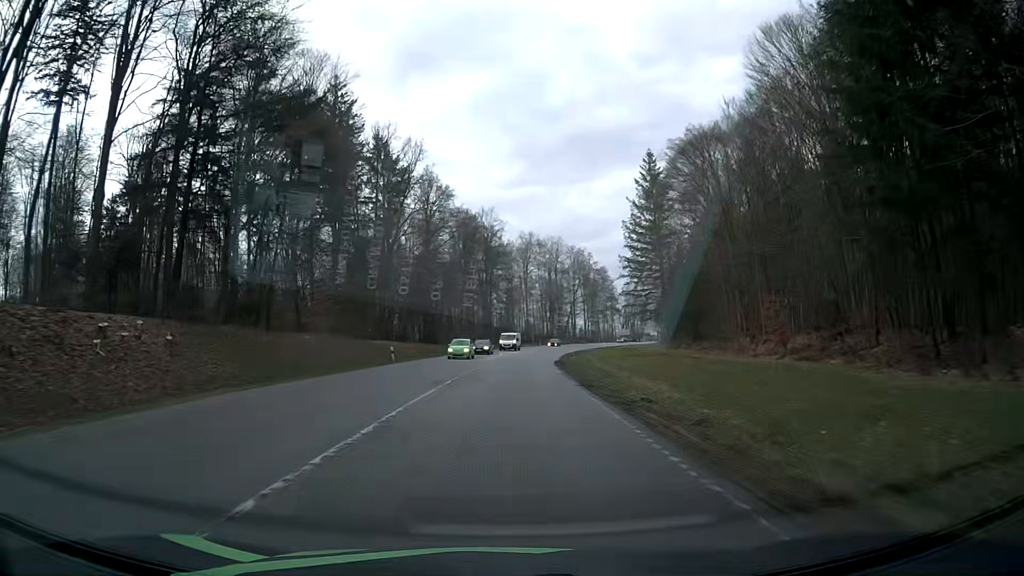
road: secondary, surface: asphalt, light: Day
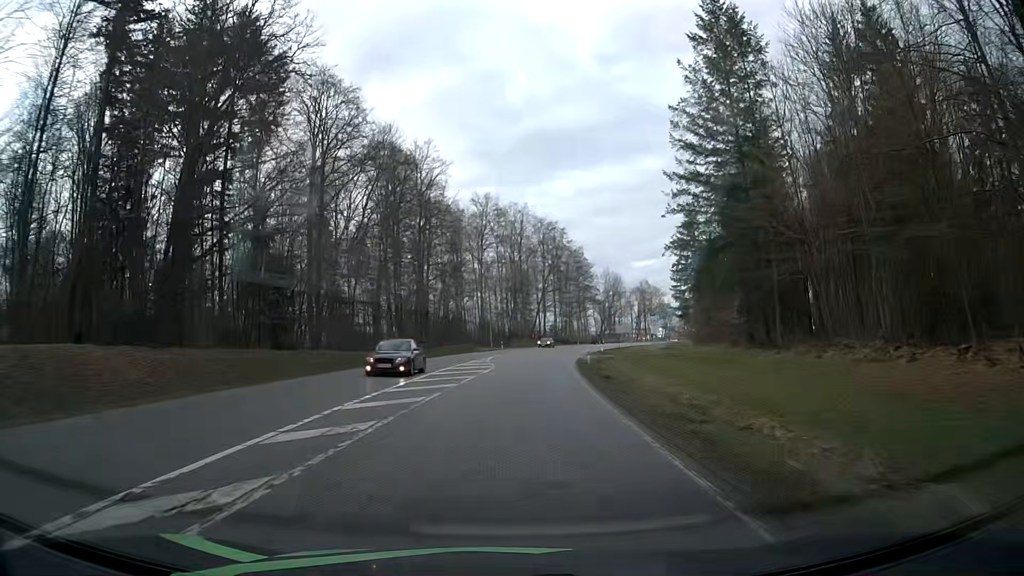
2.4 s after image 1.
(+1.4, +44.7) m; +4°
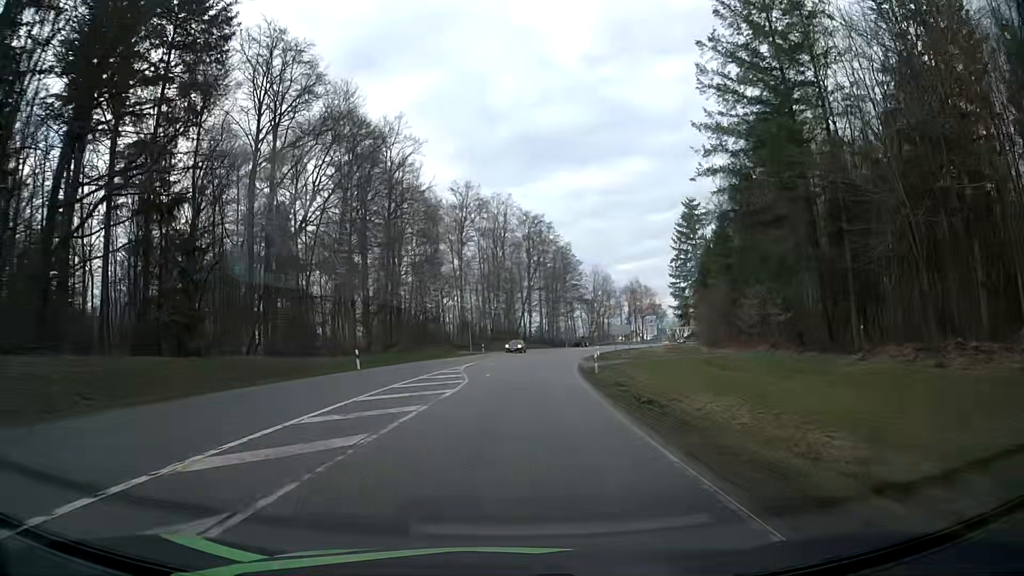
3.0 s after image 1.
(+0.1, +11.0) m; +2°
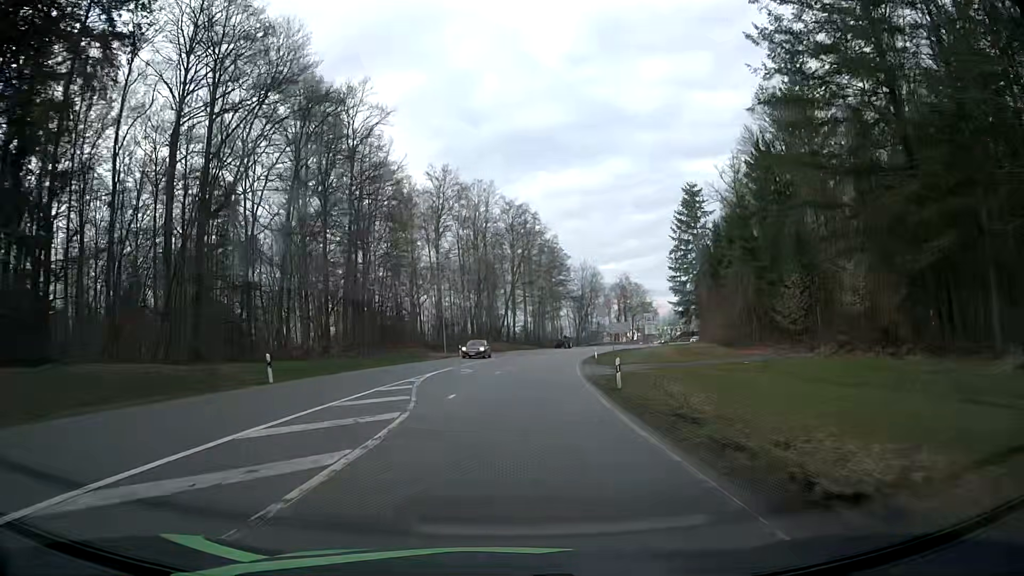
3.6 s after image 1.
(+0.2, +10.9) m; +1°
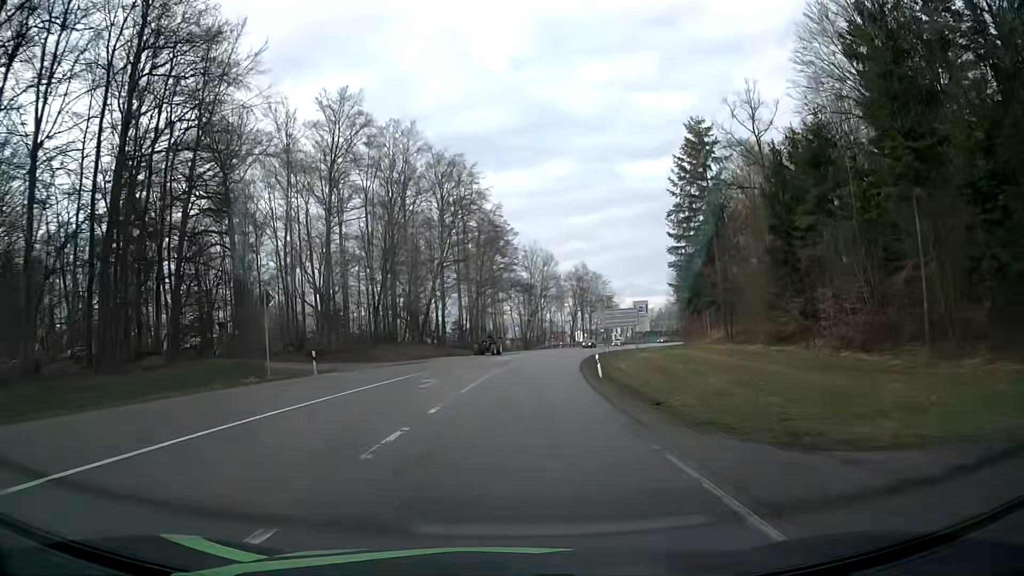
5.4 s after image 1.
(+1.6, +32.5) m; +6°
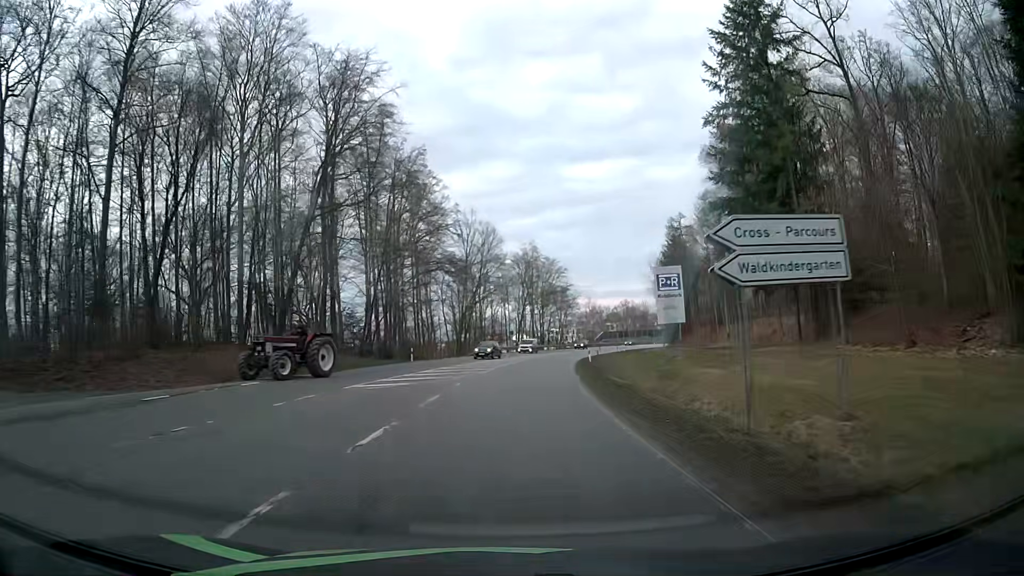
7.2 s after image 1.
(+1.3, +31.9) m; +5°
